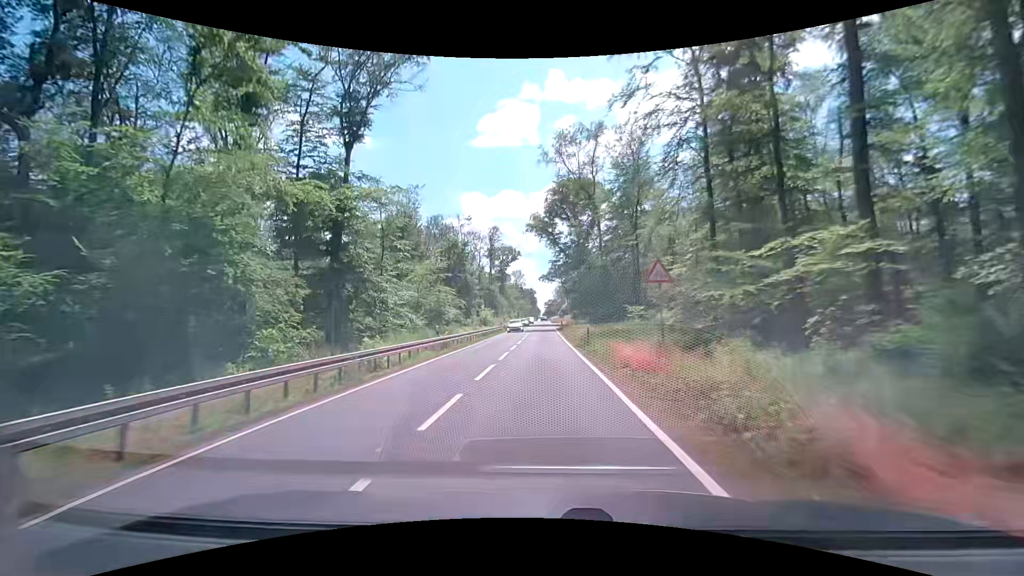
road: secondary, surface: asphalt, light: Day
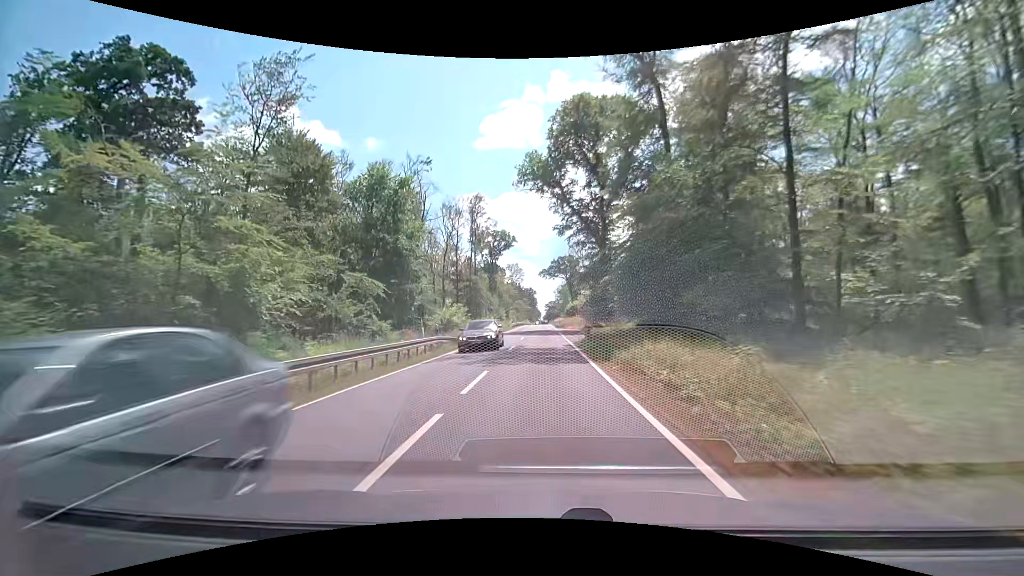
(+0.1, +38.1) m; 0°
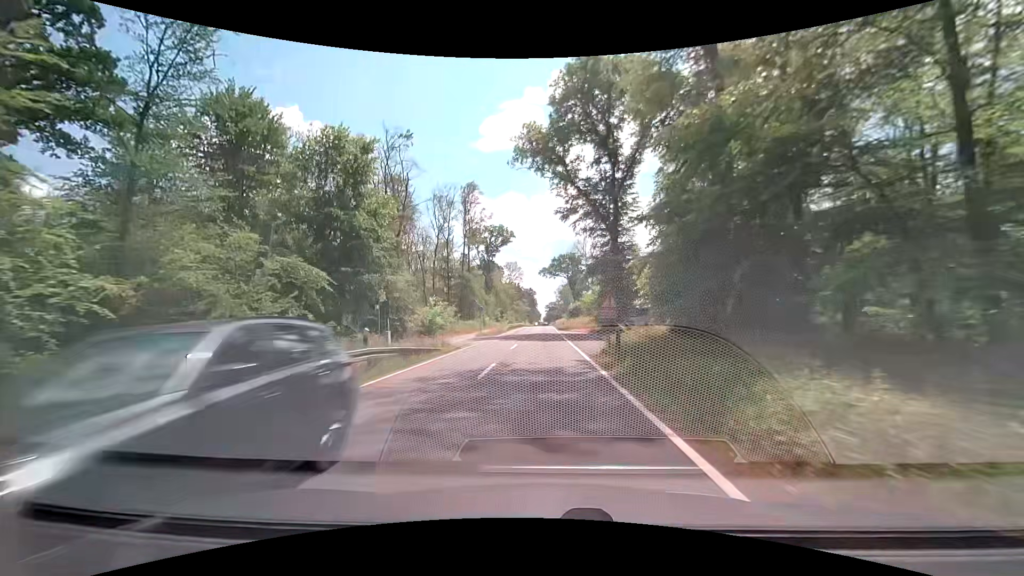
(0.0, +9.7) m; 0°
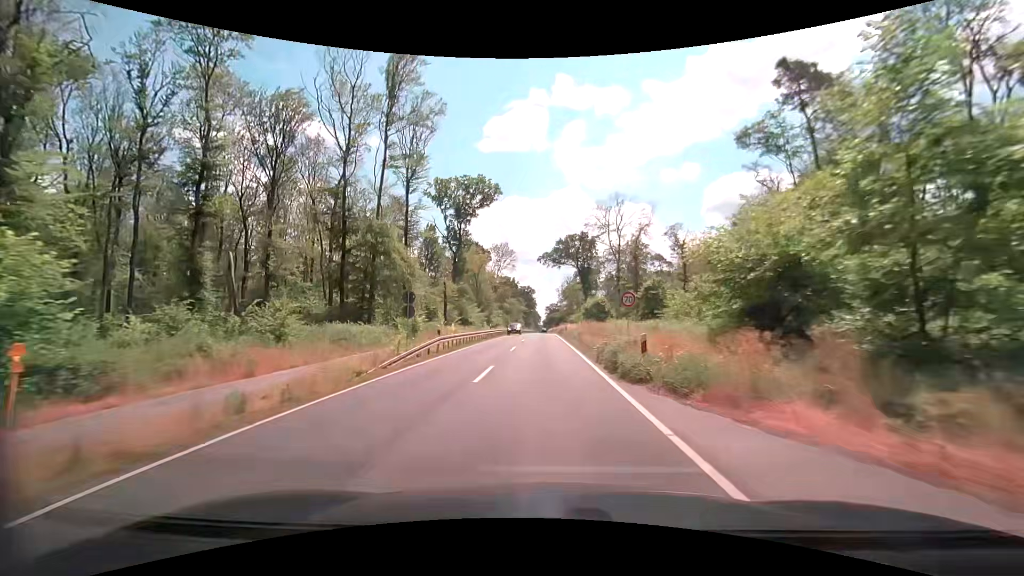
(0.0, +48.4) m; 0°
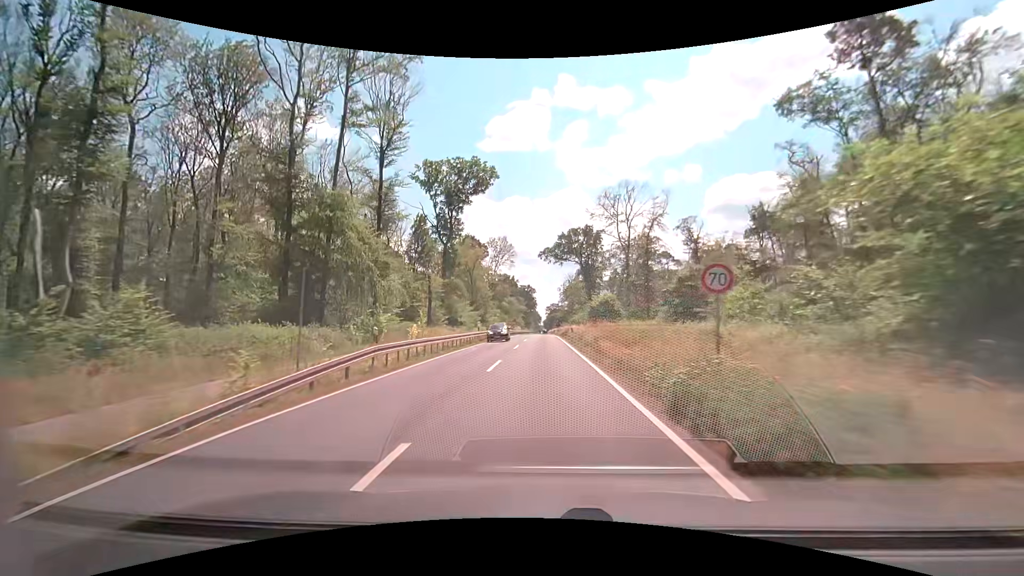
(0.0, +9.7) m; 0°
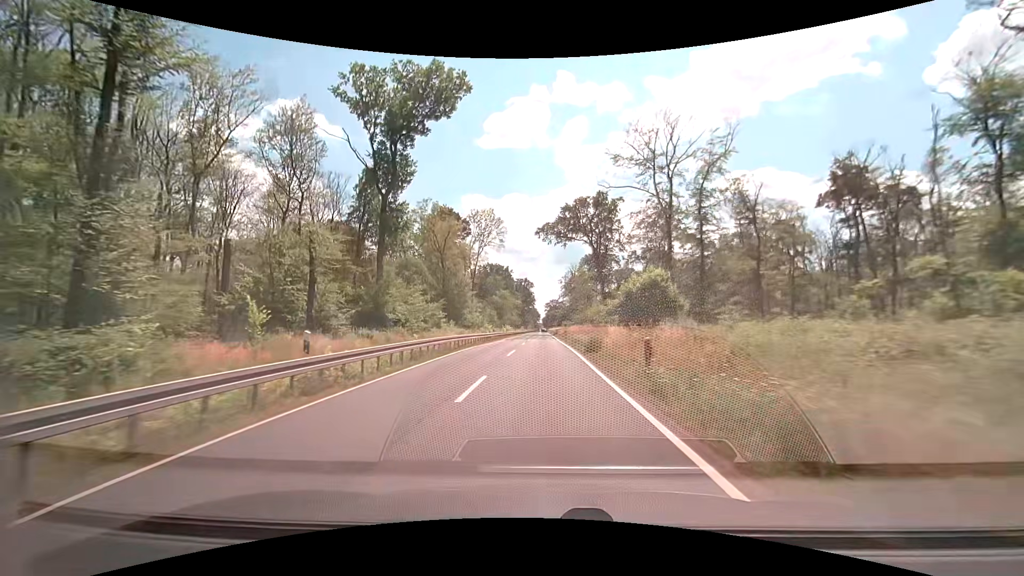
(-0.1, +29.1) m; 0°
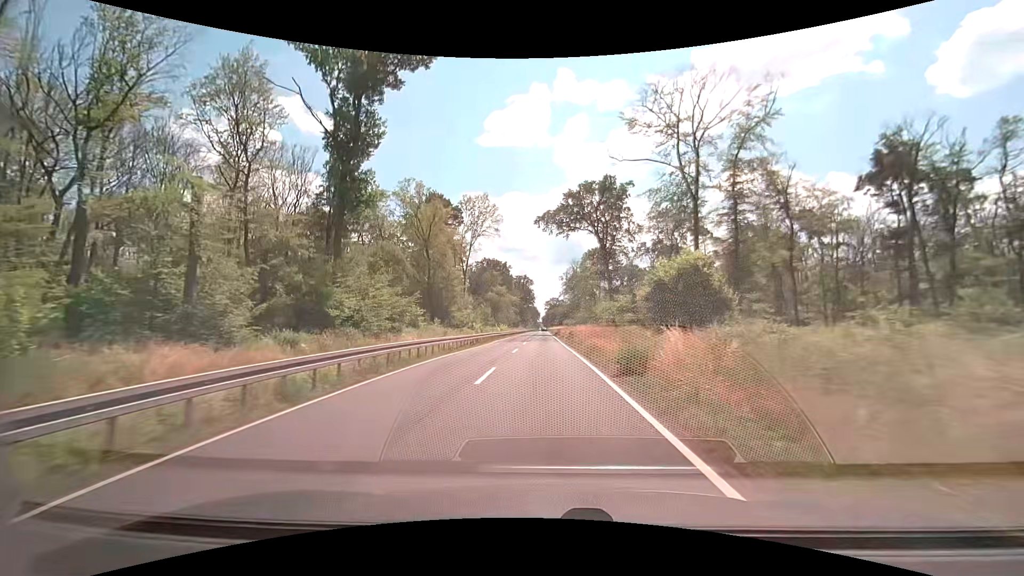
(0.0, +9.8) m; 0°
(0, +10) (0, +20) (0, +30) (0, +40) (0, +50) (0, +60) (0, +70) (0, +80) (0, +90) (0, +100) m
